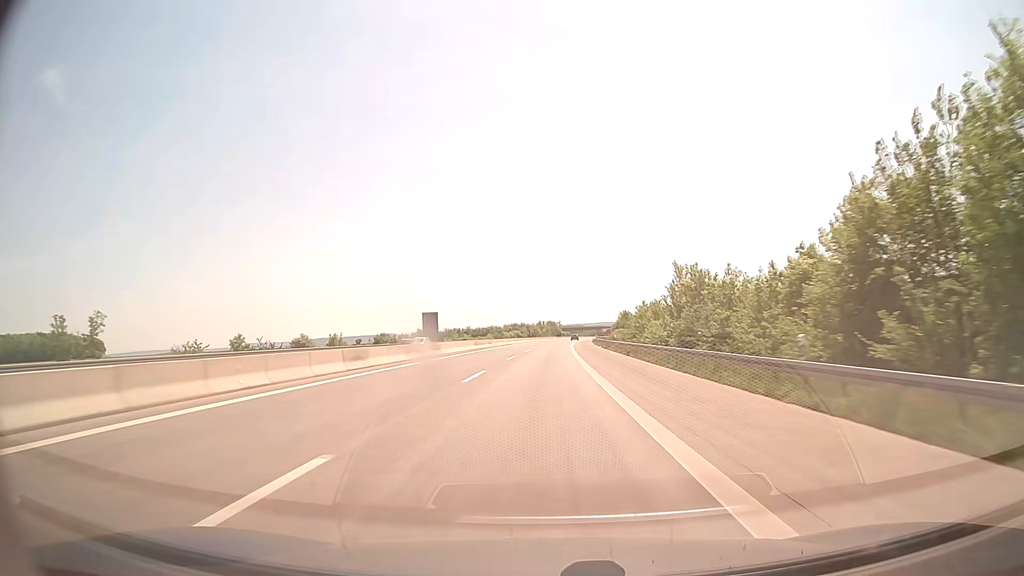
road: motorway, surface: concrete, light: Day
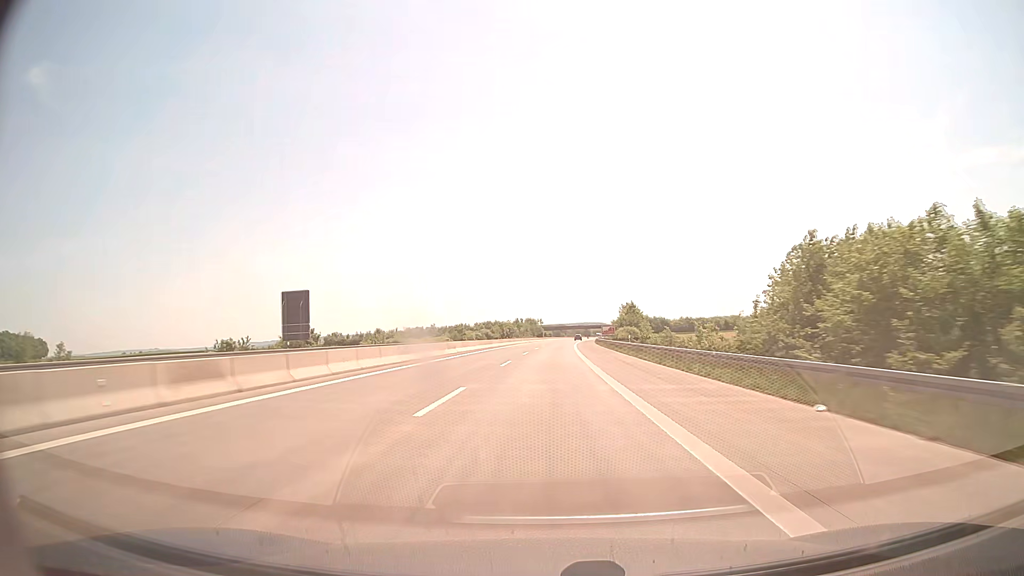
(+0.8, +62.0) m; +2°
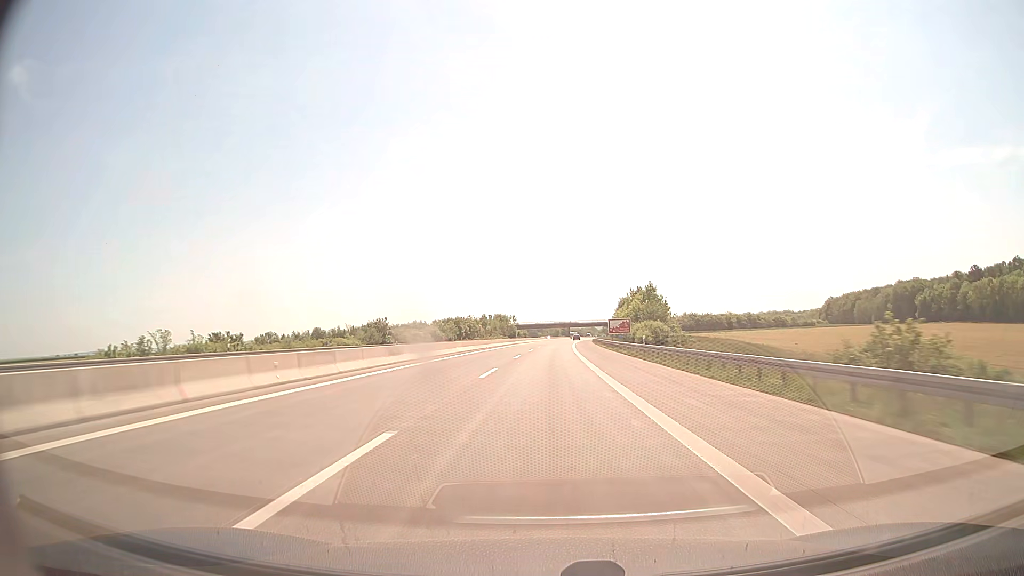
(+1.1, +62.0) m; +2°
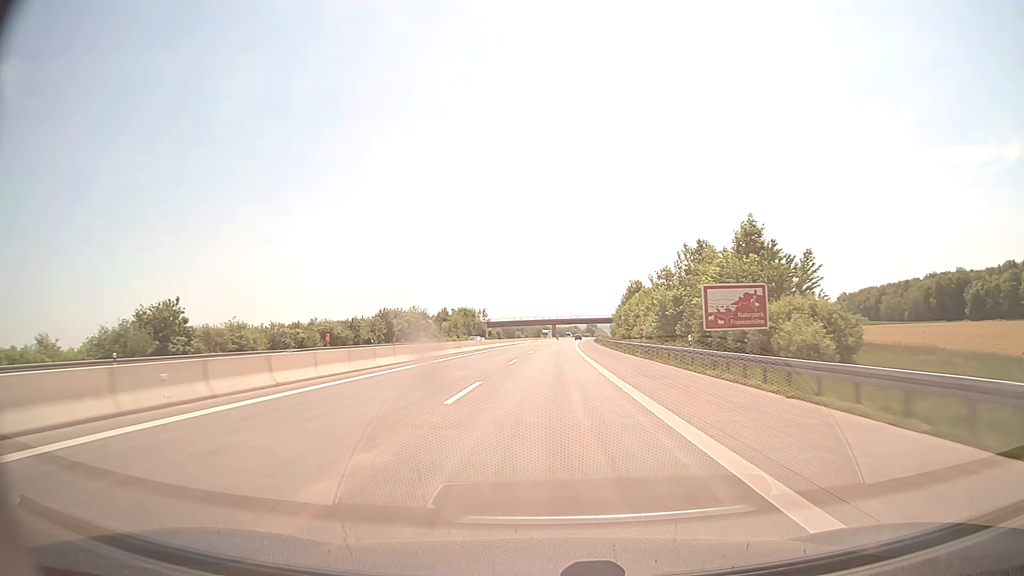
(+0.9, +62.0) m; +2°
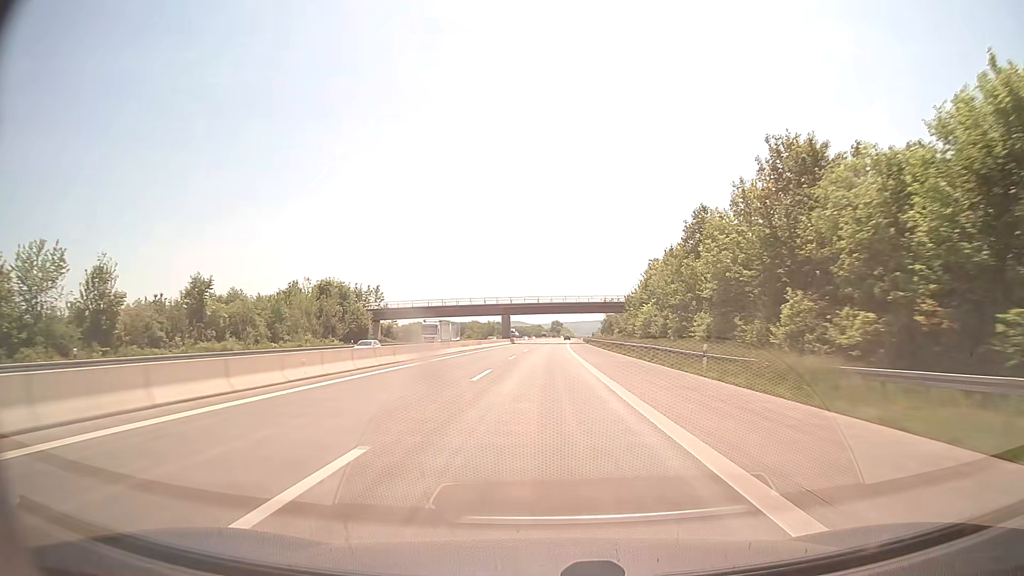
(+3.1, +103.3) m; +3°
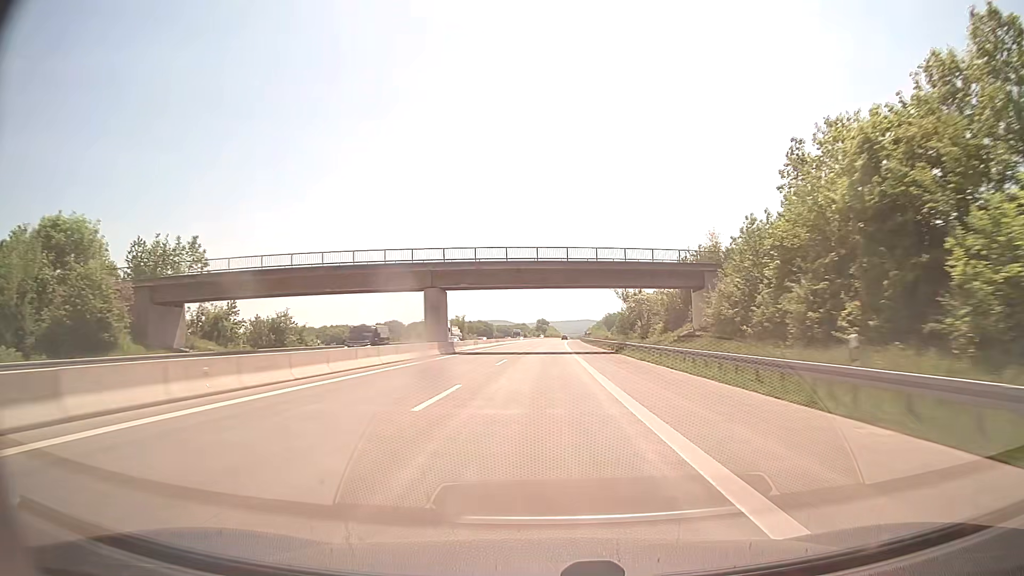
(+0.7, +62.0) m; +1°
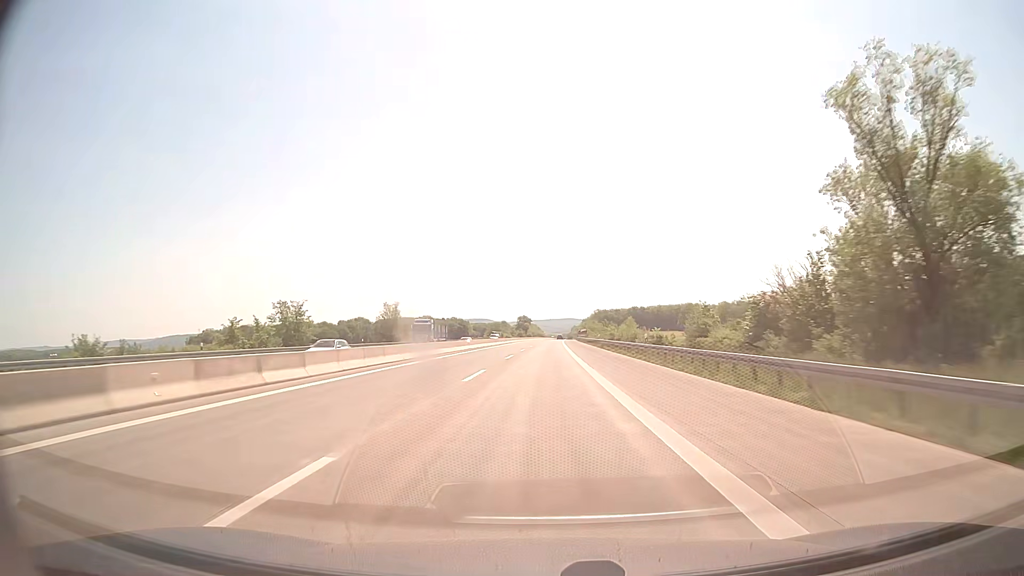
(+1.1, +82.7) m; +2°
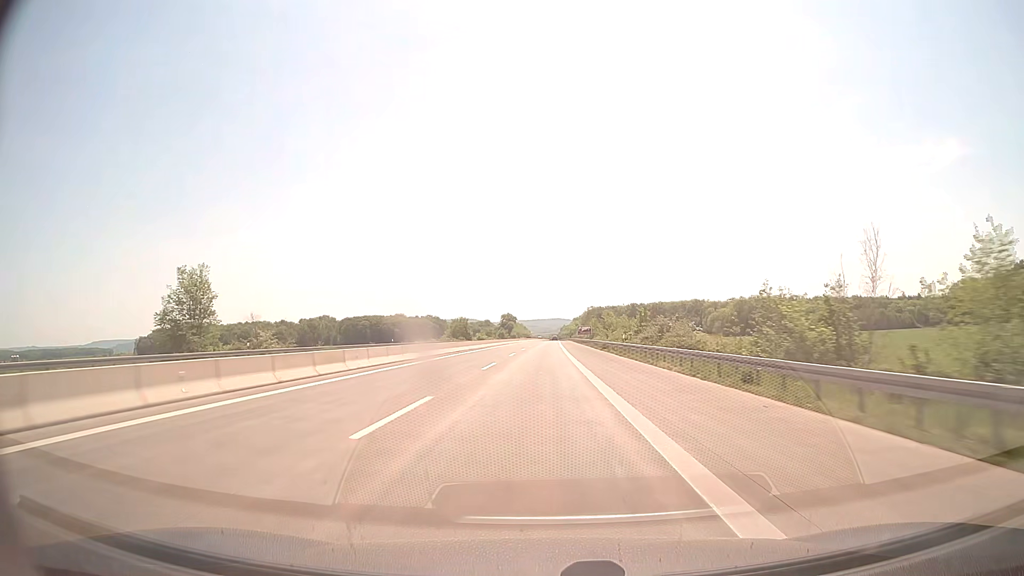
(+0.9, +82.7) m; +1°
(0, +10) (0, +20) (0, +30) (0, +40) (0, +50) (0, +60) (0, +70) (0, +80) (0, +90) (0, +100) m
